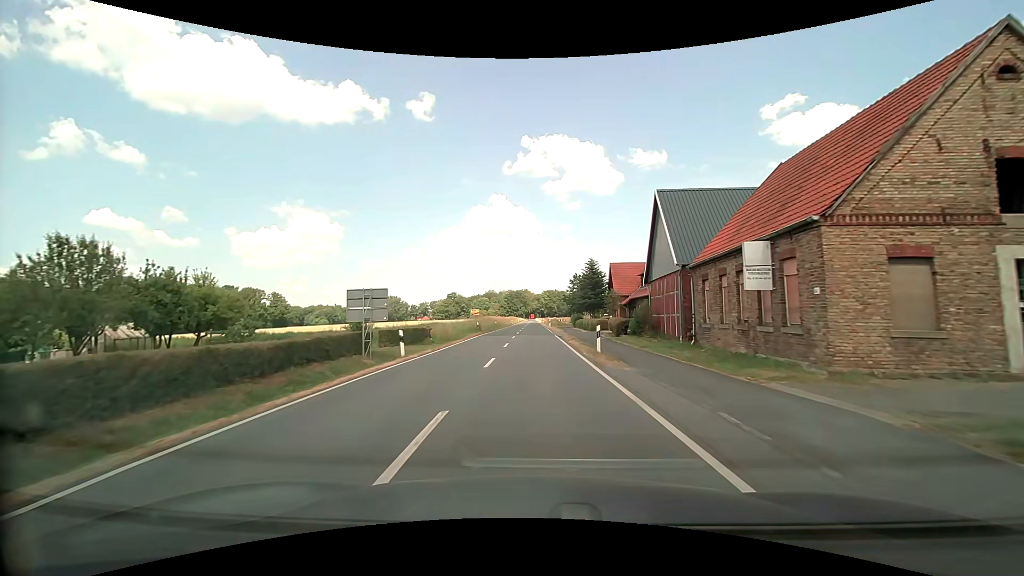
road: secondary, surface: asphalt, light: Day
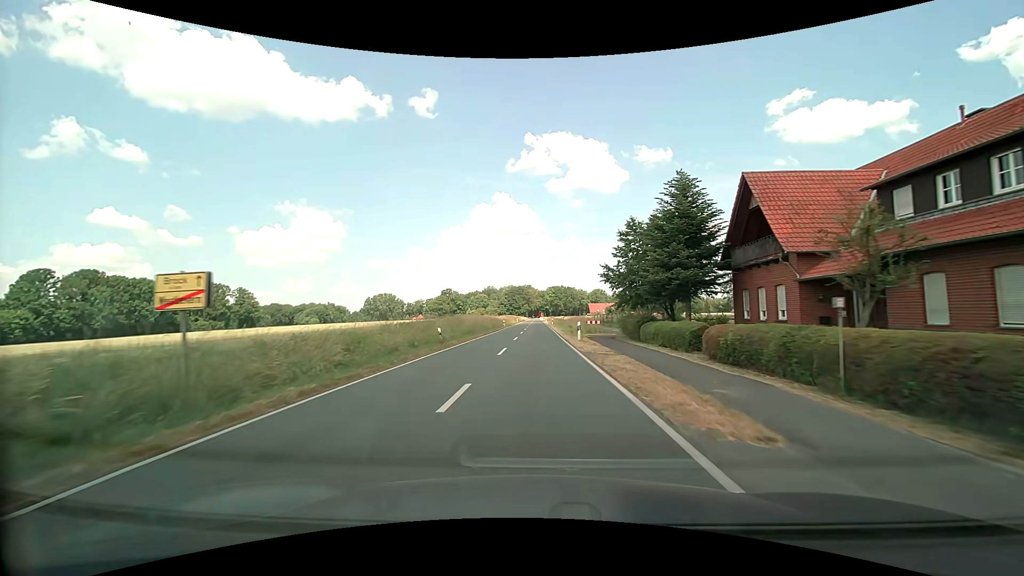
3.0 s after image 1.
(+0.1, +42.4) m; 0°
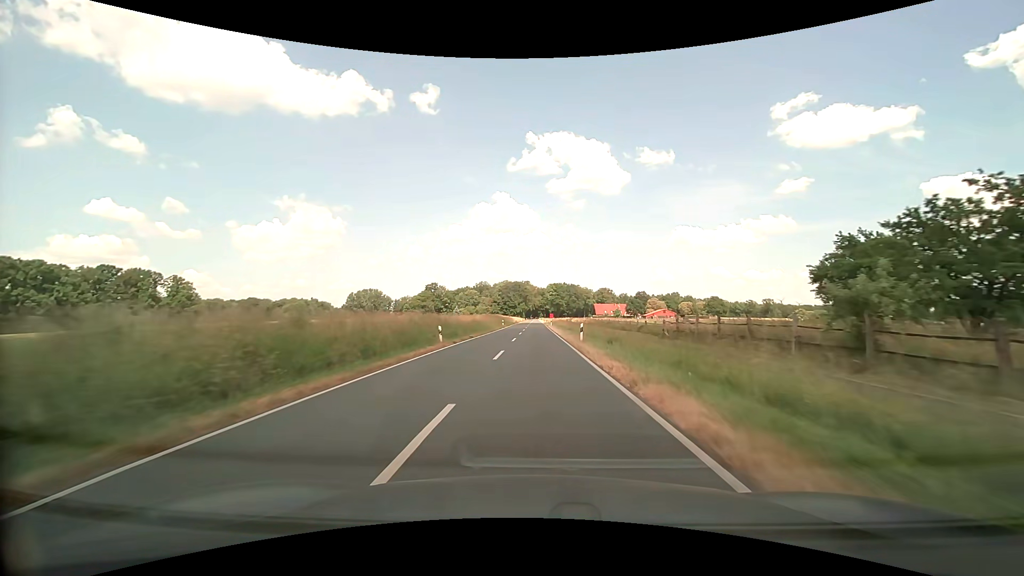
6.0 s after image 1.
(+0.1, +51.0) m; 0°
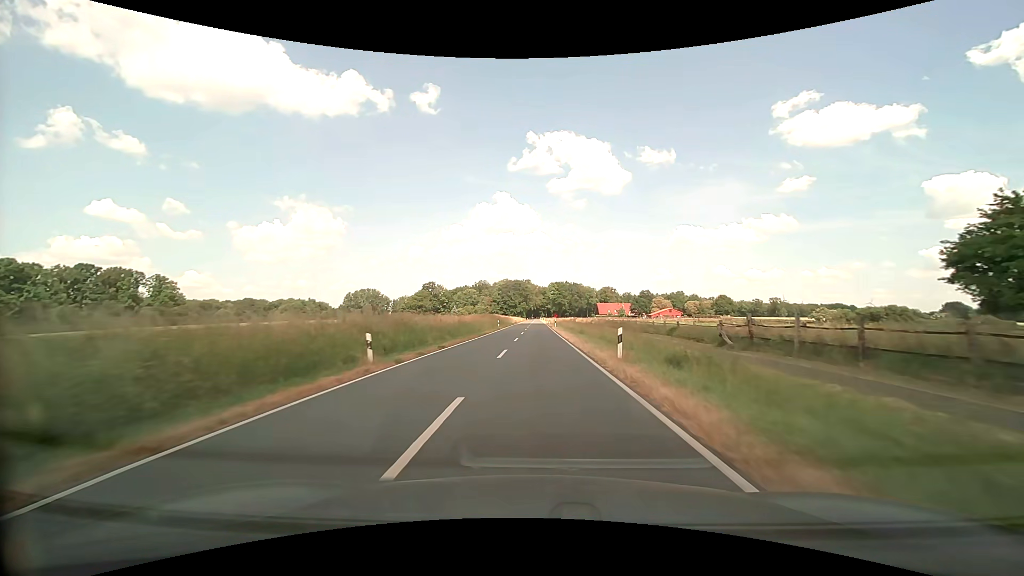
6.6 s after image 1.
(0.0, +11.6) m; 0°
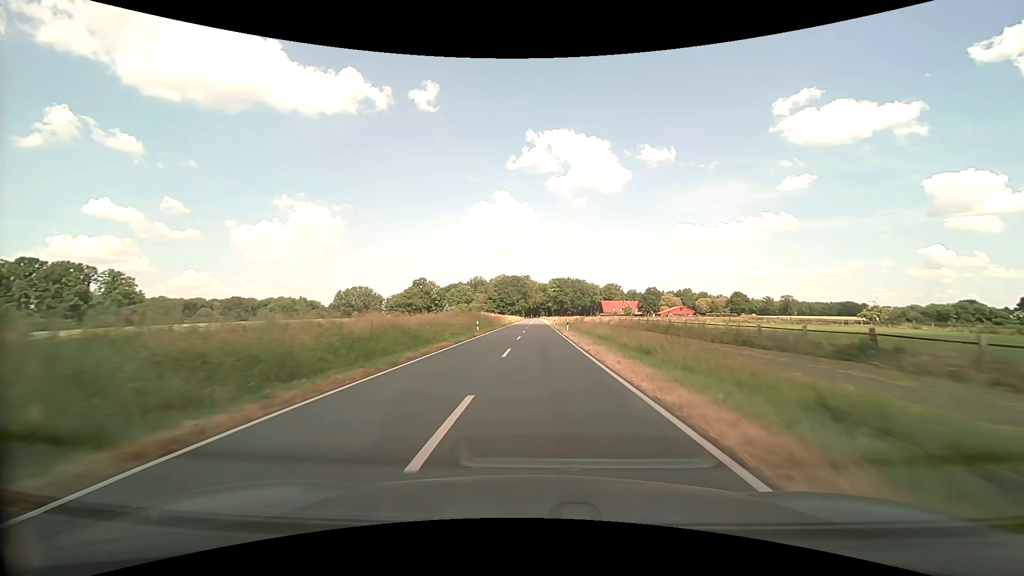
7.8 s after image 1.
(0.0, +24.0) m; 0°
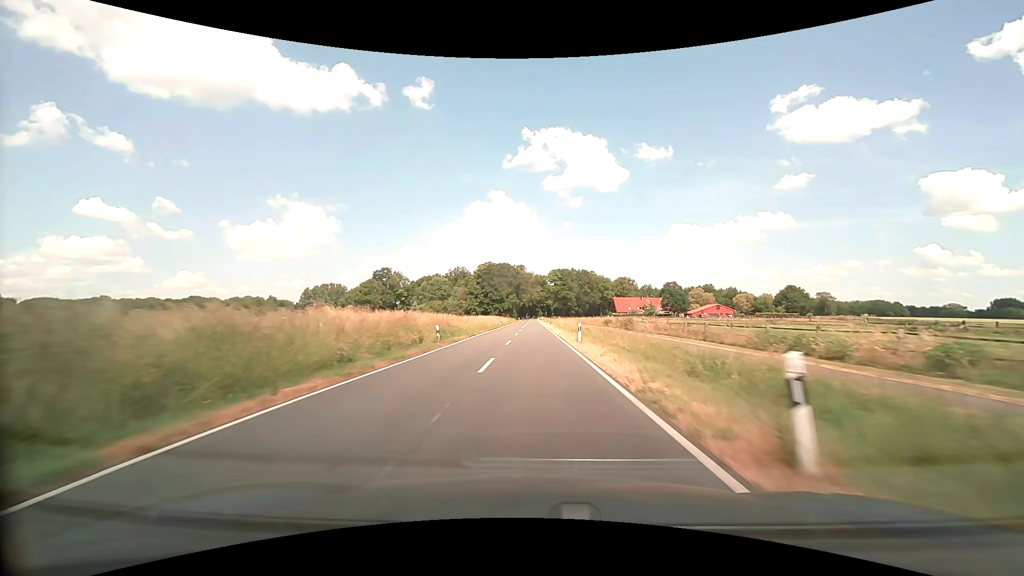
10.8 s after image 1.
(+0.5, +65.1) m; 0°
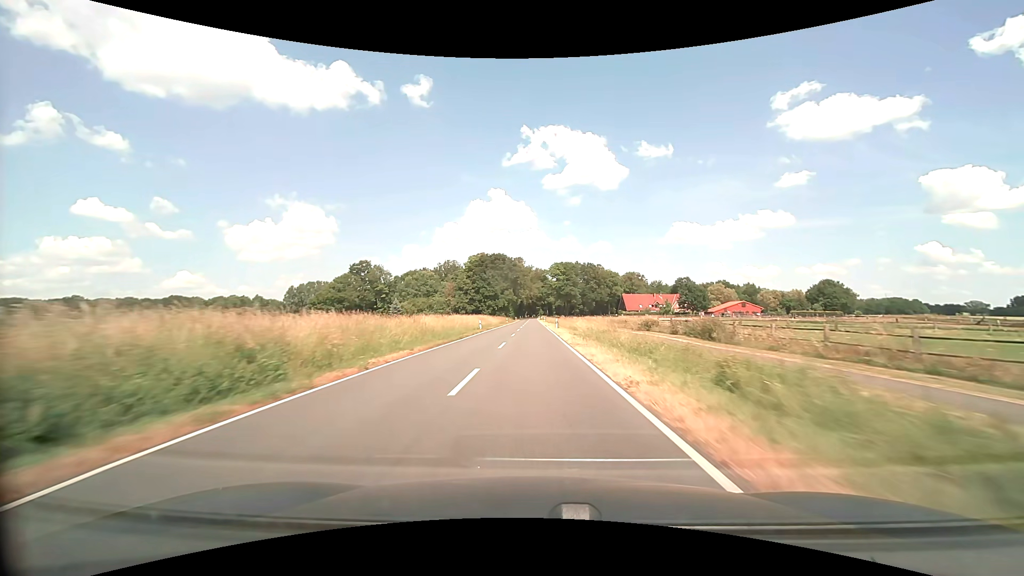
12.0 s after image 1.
(0.0, +27.9) m; 0°
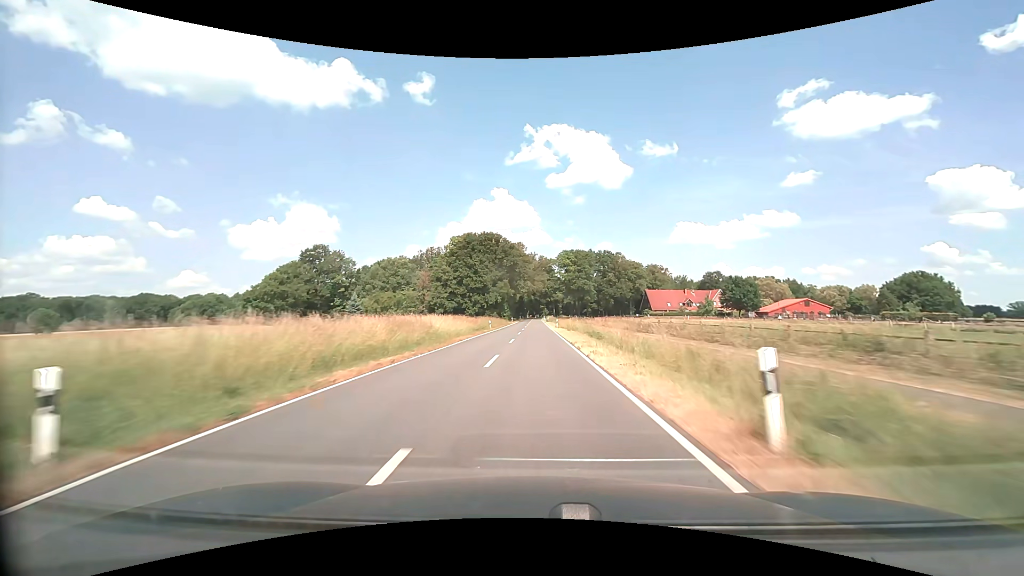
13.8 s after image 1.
(-0.3, +43.7) m; 0°
(0, +10) (0, +20) (0, +30) (0, +40) (0, +50) (0, +60) (0, +70) (0, +80) (0, +90) (0, +100) m
